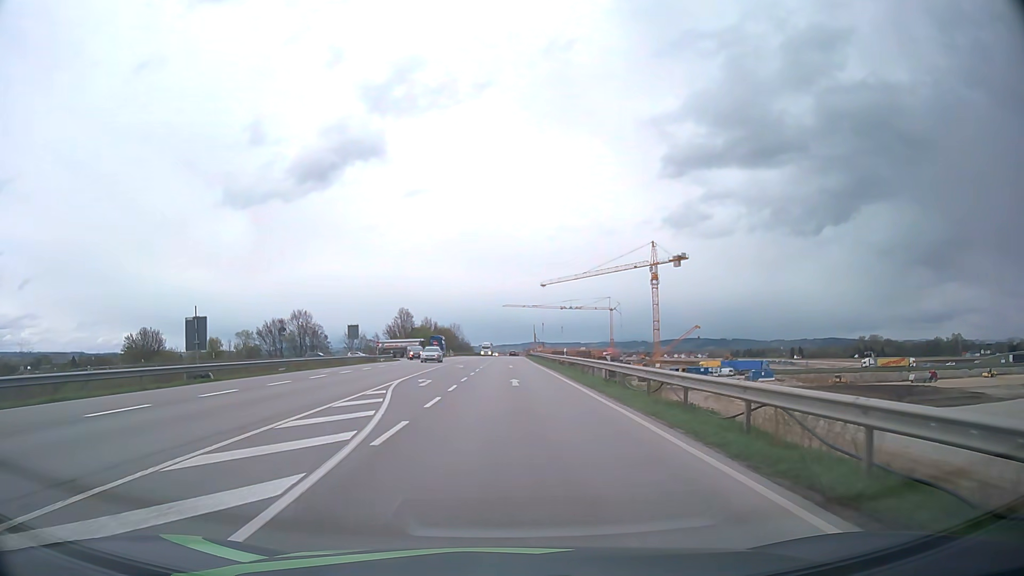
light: Day
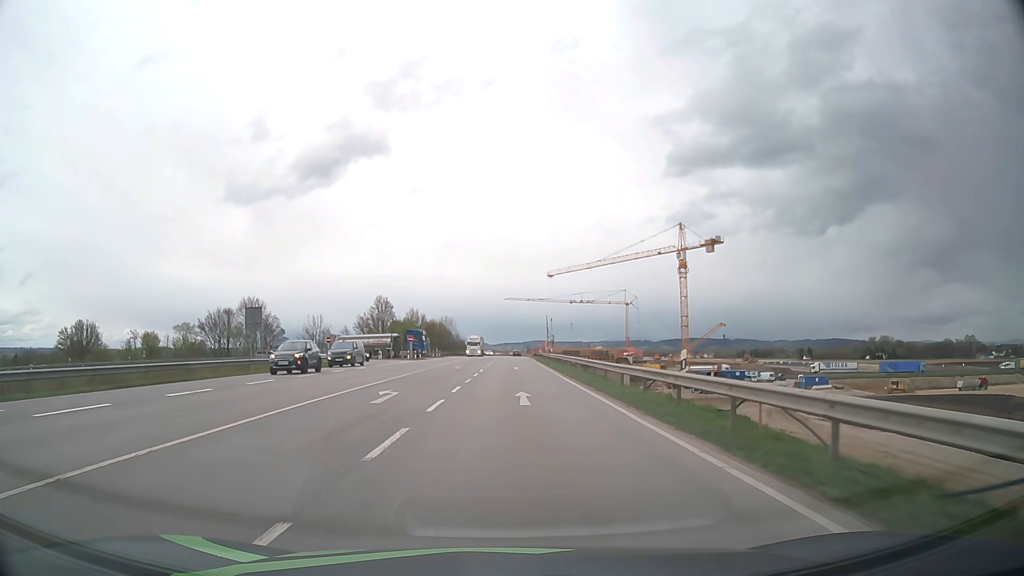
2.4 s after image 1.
(-0.1, +31.3) m; 0°
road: motorway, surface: asphalt
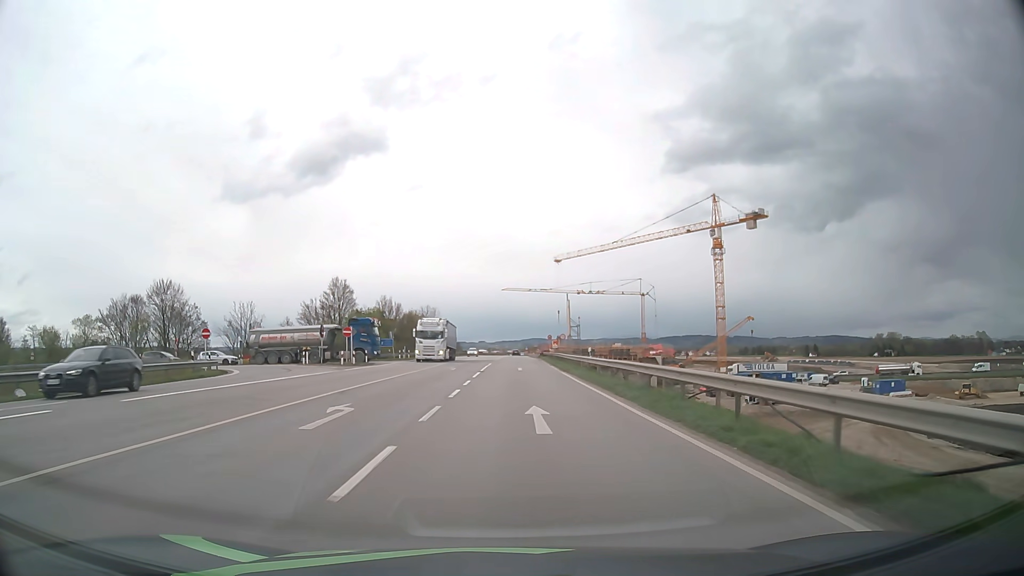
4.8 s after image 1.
(0.0, +32.2) m; 0°
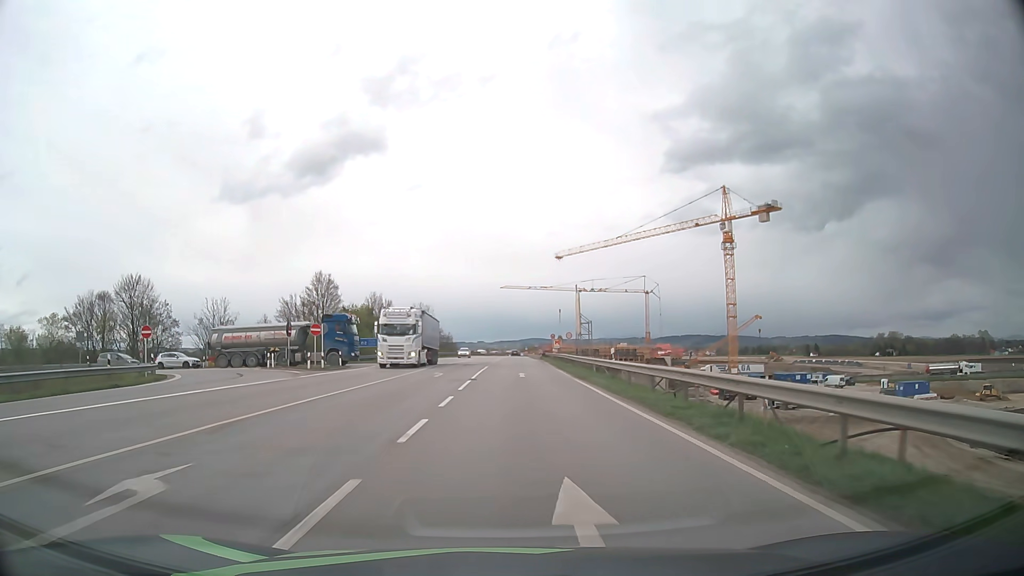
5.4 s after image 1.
(0.0, +8.2) m; 0°
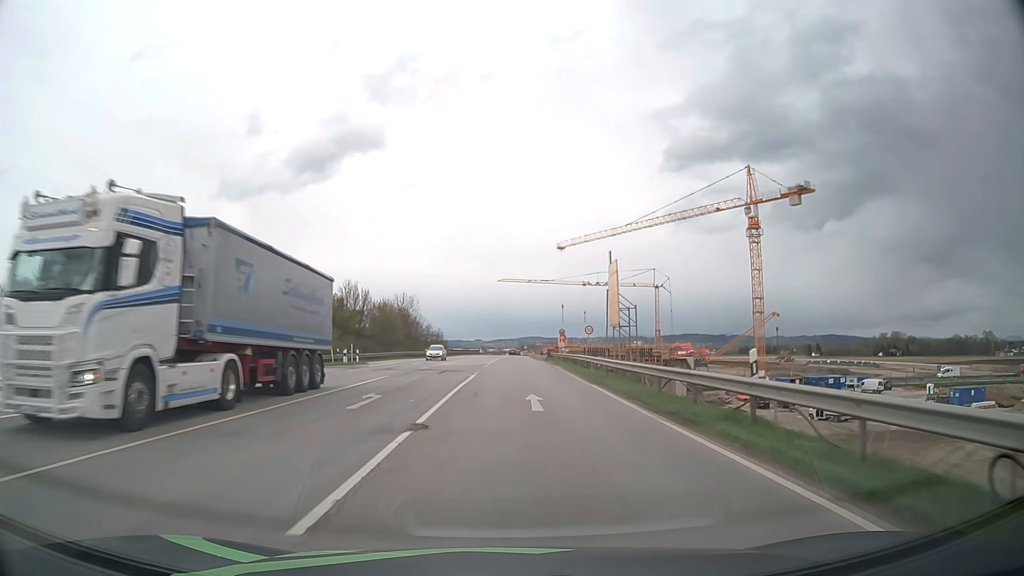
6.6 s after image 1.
(0.0, +16.4) m; 0°
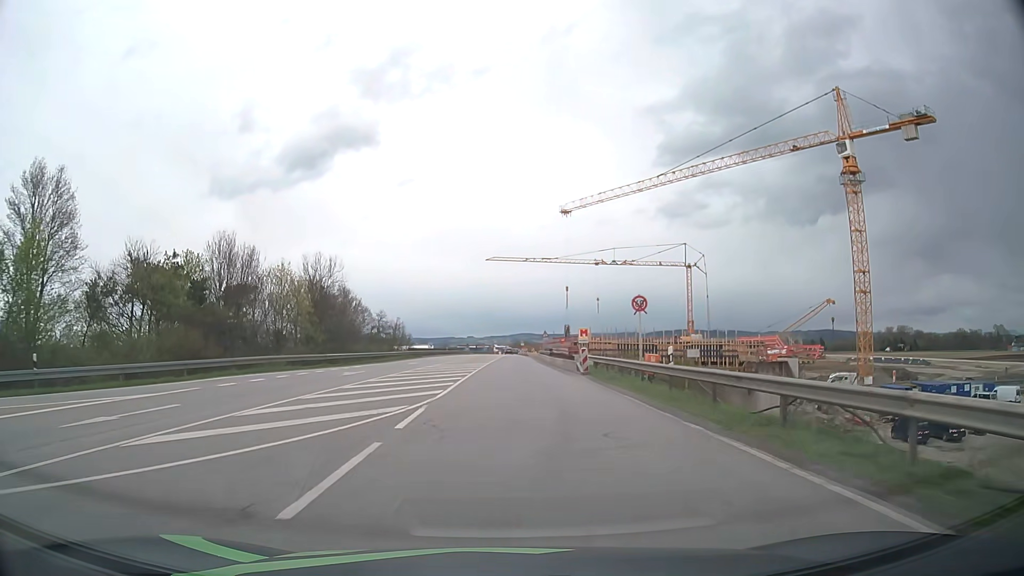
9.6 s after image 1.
(+0.3, +41.0) m; +1°
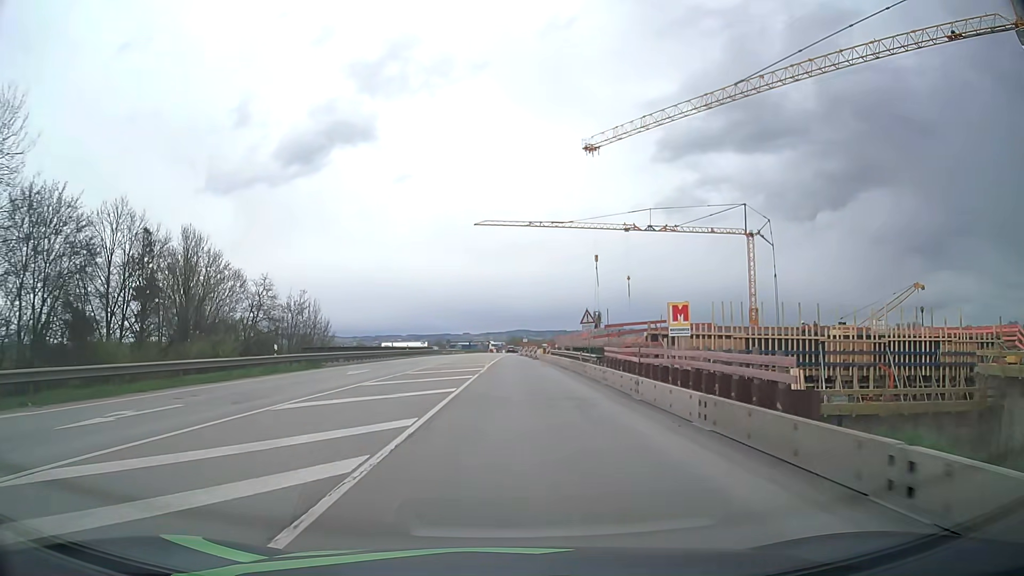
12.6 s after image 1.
(+0.1, +40.6) m; 0°
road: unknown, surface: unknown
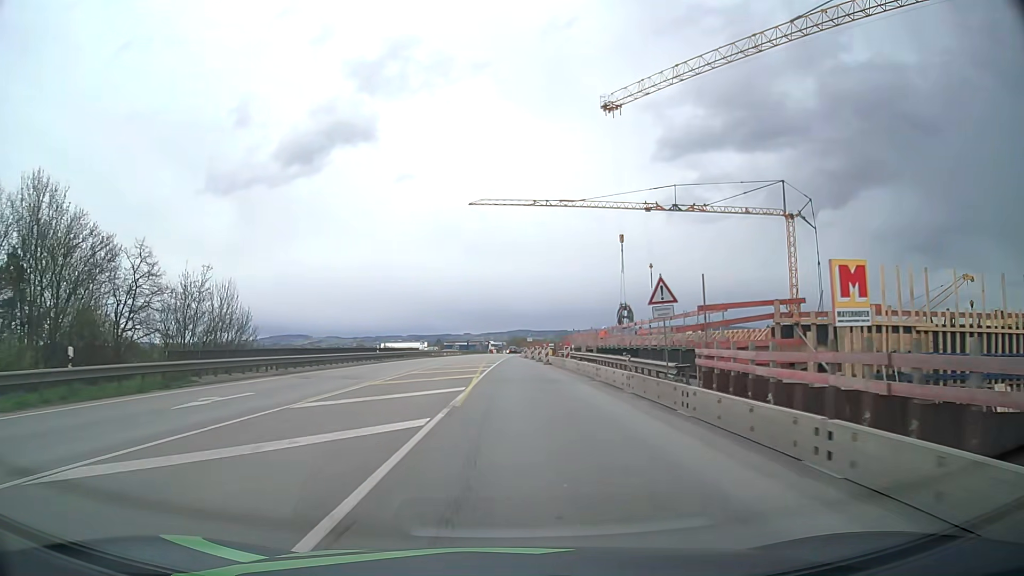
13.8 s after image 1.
(0.0, +16.2) m; 0°
(0, +10) (0, +20) (0, +30) (0, +40) (-1, +50) (-1, +60) (-1, +70) (-1, +80) (-1, +90) (0, +100) m
